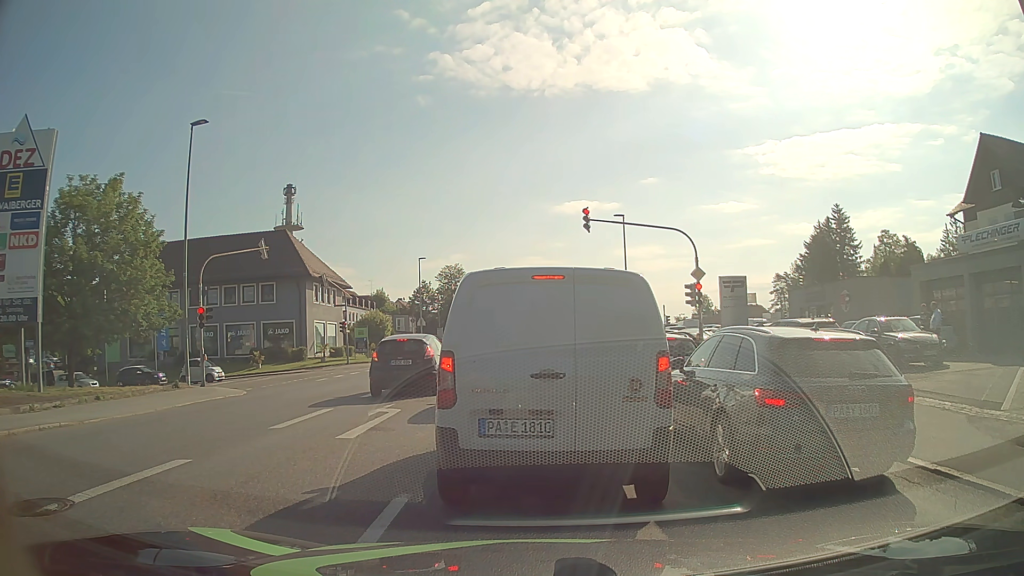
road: tertiary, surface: asphalt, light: Day
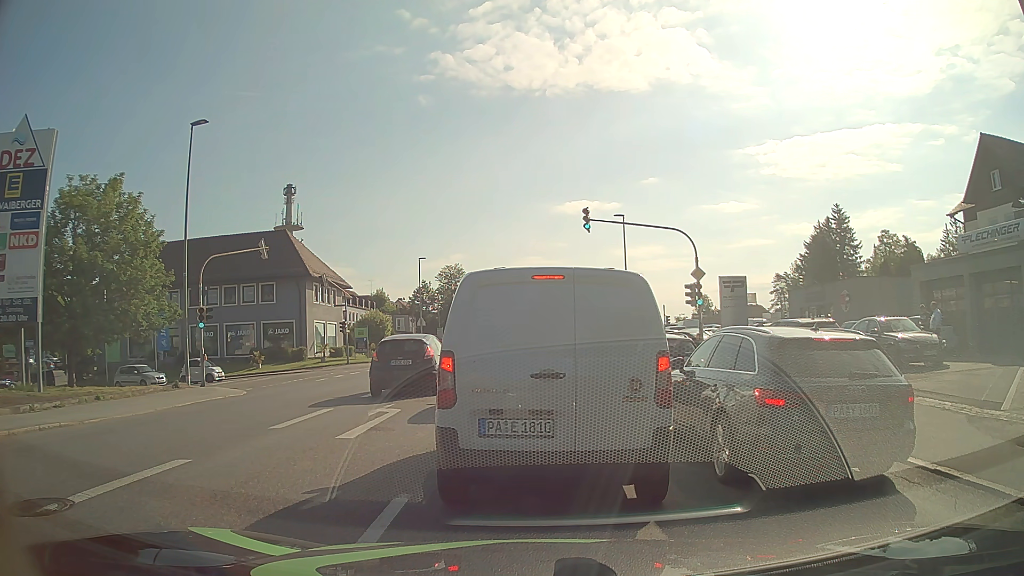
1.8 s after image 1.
(0.0, 0.0) m; 0°
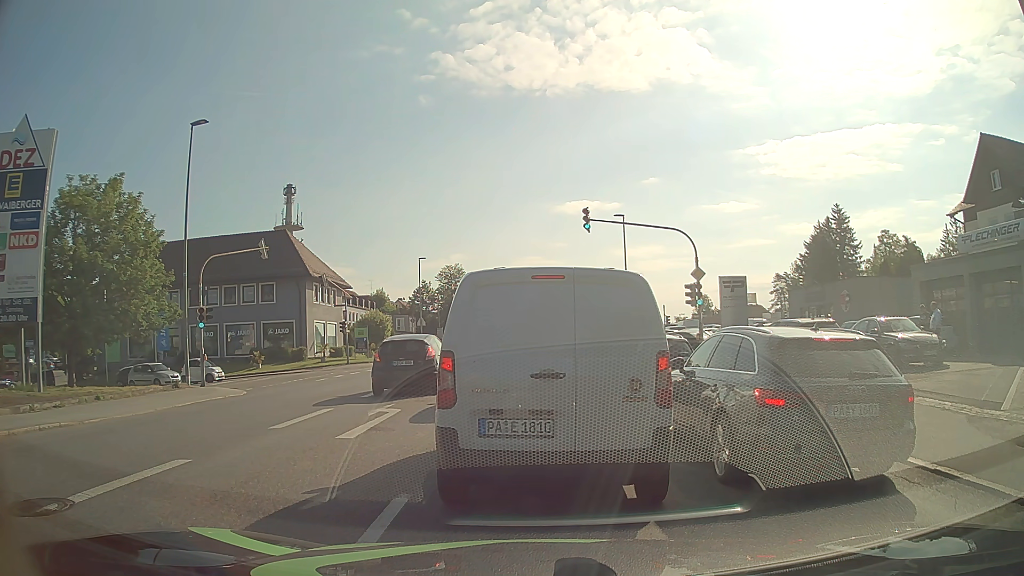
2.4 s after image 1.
(0.0, 0.0) m; 0°
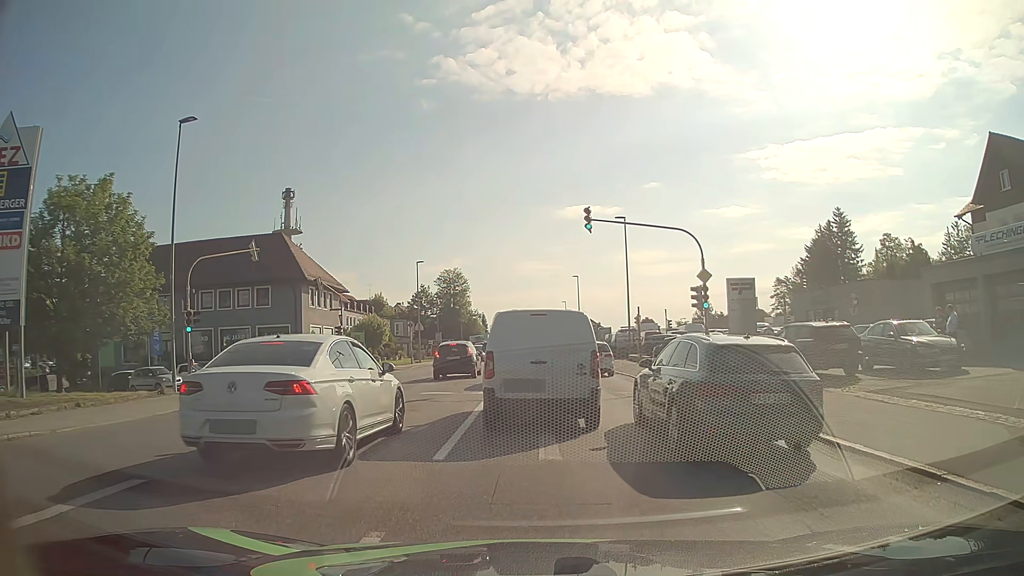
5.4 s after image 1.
(0.0, +1.2) m; 0°
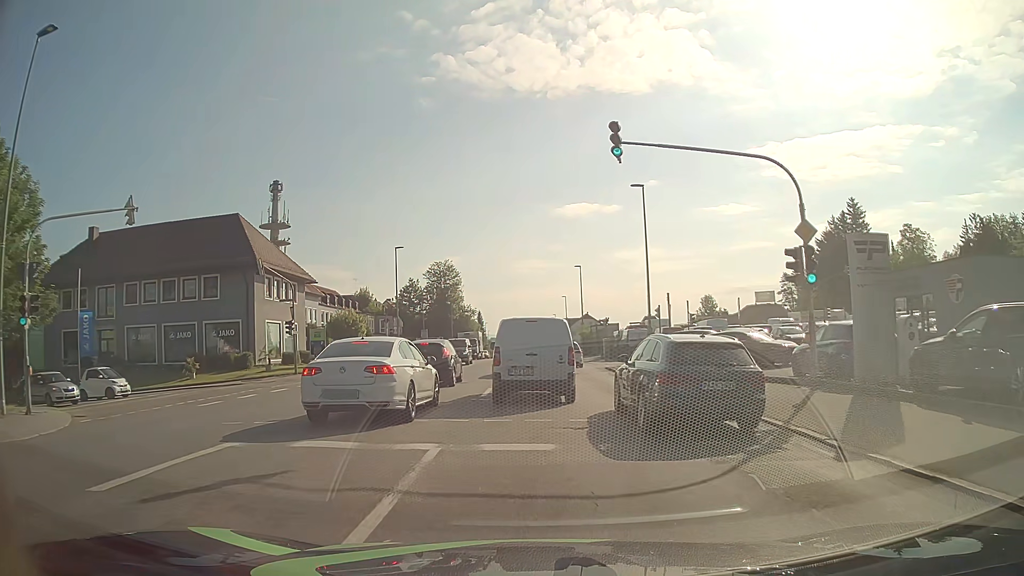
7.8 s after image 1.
(+0.2, +10.1) m; +1°
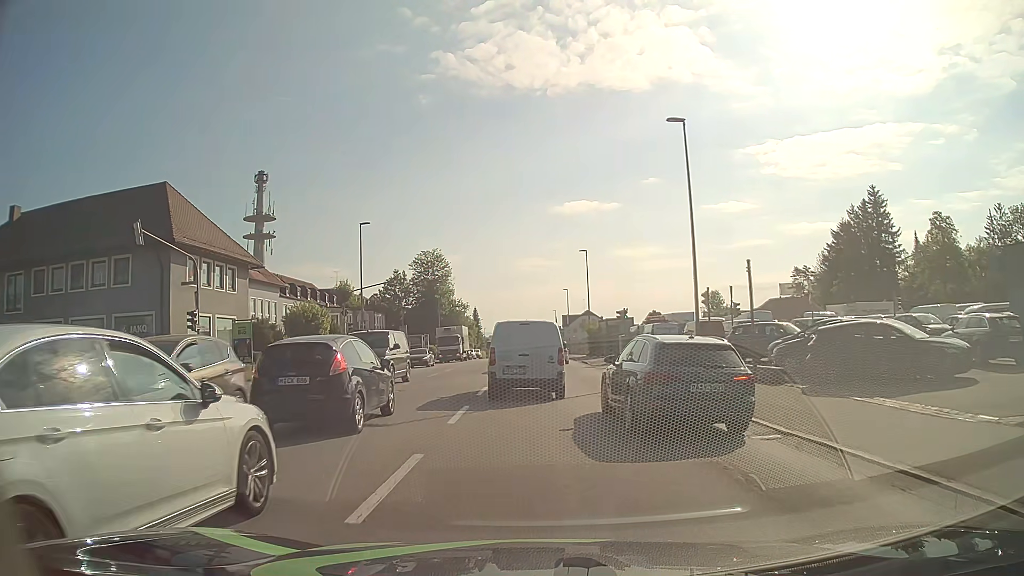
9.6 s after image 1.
(0.0, +11.9) m; 0°
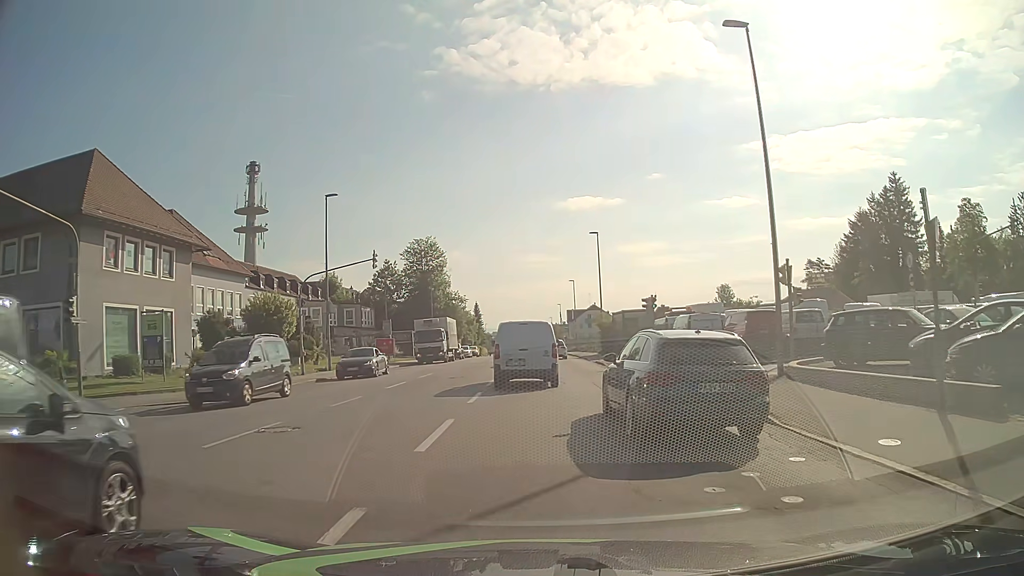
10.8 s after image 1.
(0.0, +9.0) m; -1°
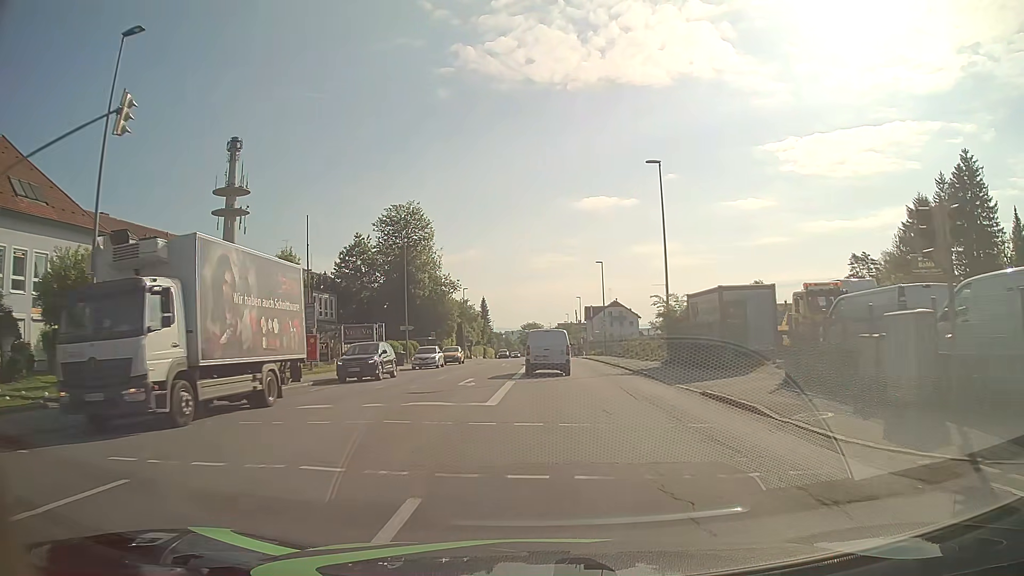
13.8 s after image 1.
(-0.4, +23.9) m; -1°
(0, +10) (0, +20) (0, +30) (0, +40) (0, +50) (0, +60) (0, +70) (0, +80) (0, +90) (0, +100) m
